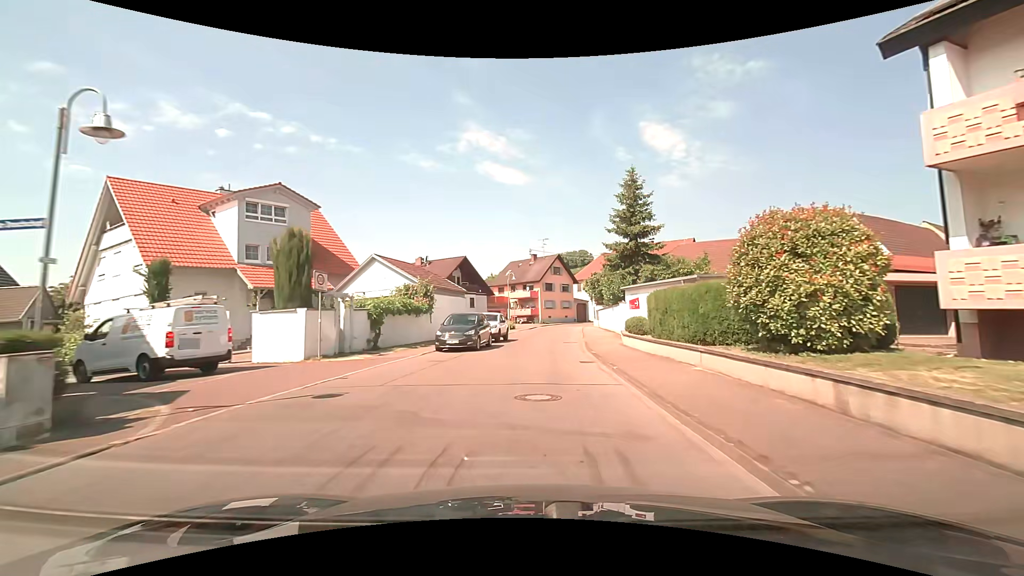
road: tertiary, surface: asphalt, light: Day
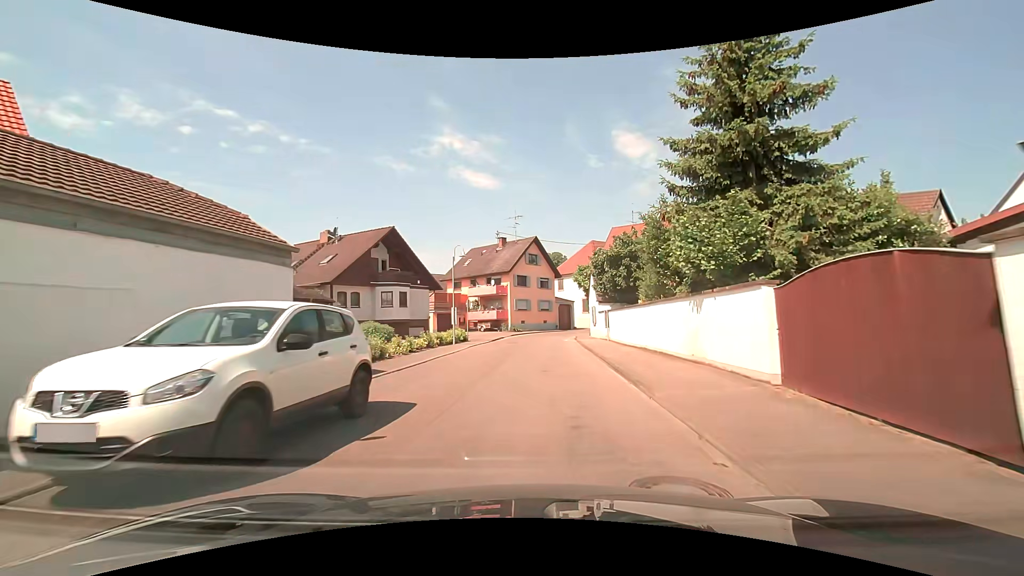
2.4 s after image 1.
(+0.7, +21.9) m; +3°
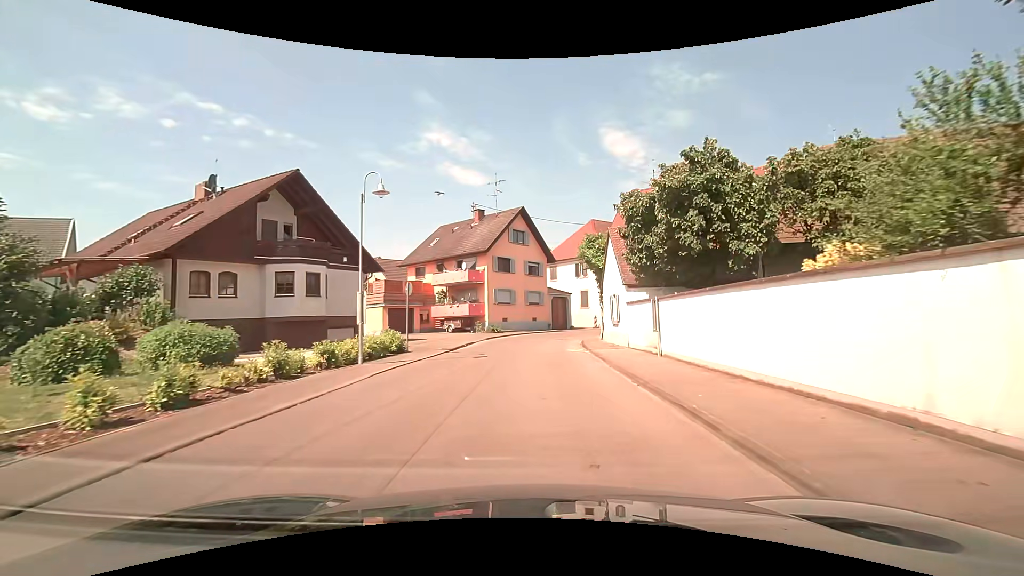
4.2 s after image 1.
(+0.3, +14.3) m; +2°
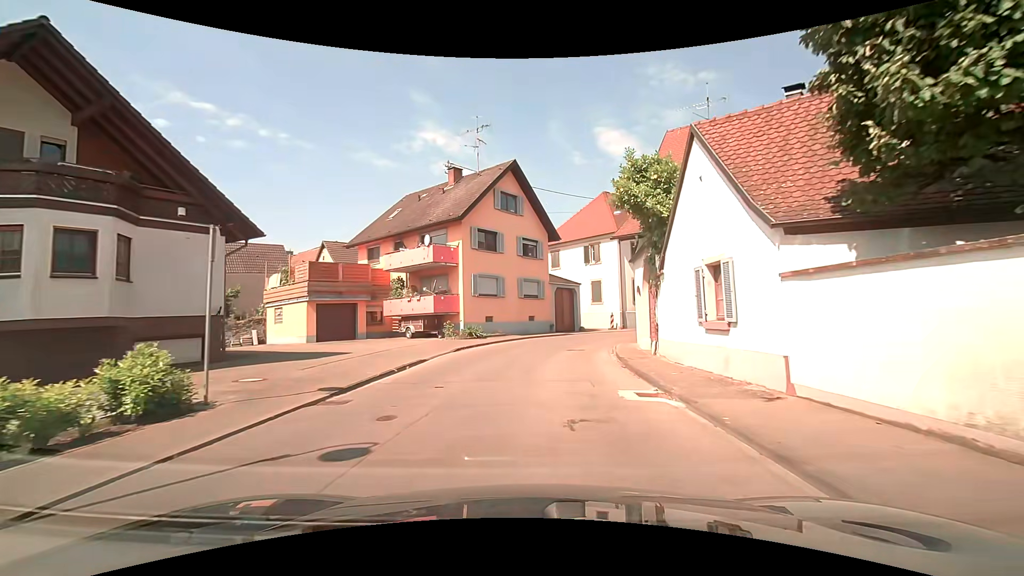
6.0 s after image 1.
(+0.1, +13.1) m; 0°
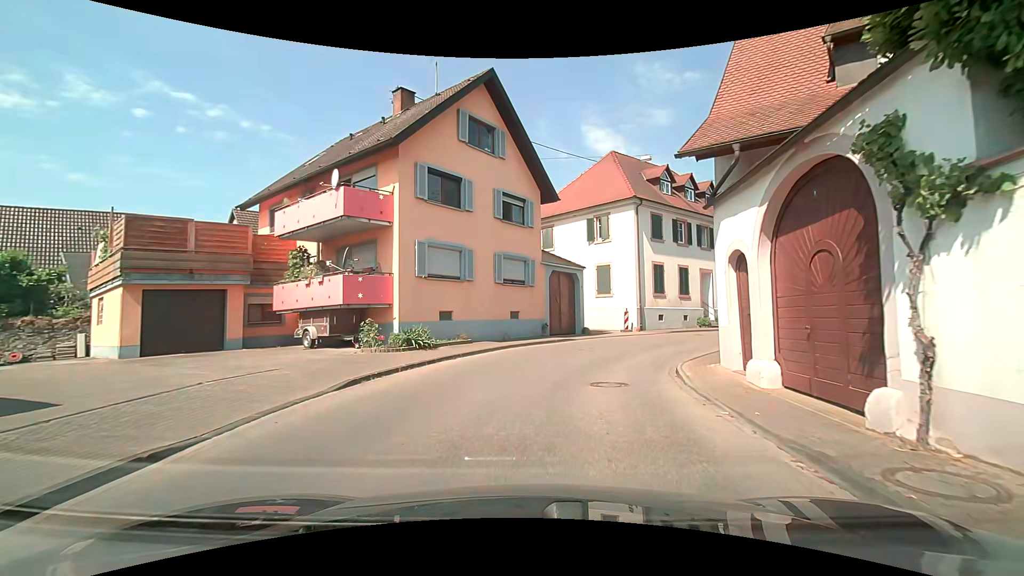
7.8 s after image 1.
(+0.1, +11.4) m; +2°
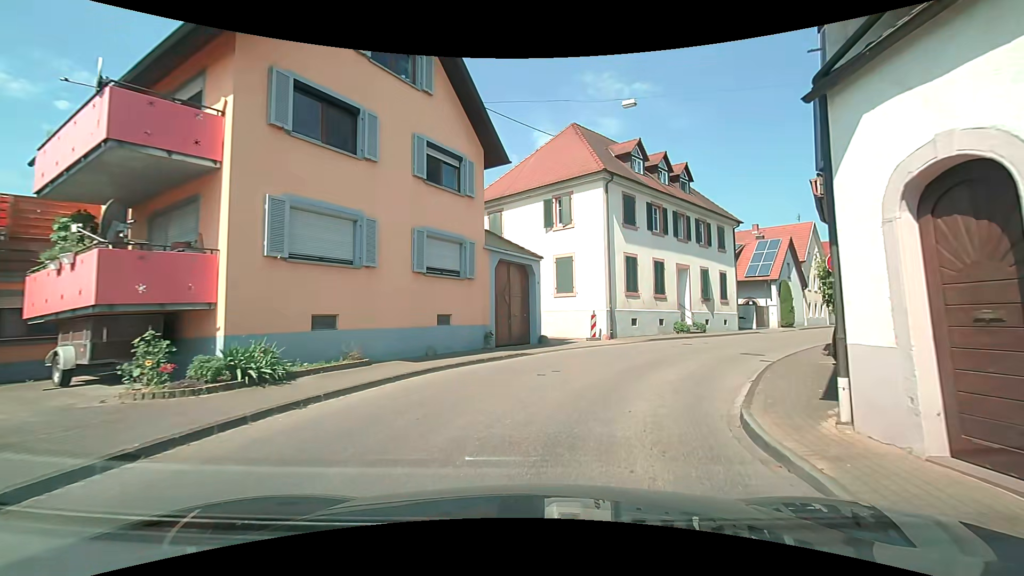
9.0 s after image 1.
(+0.3, +6.7) m; +6°
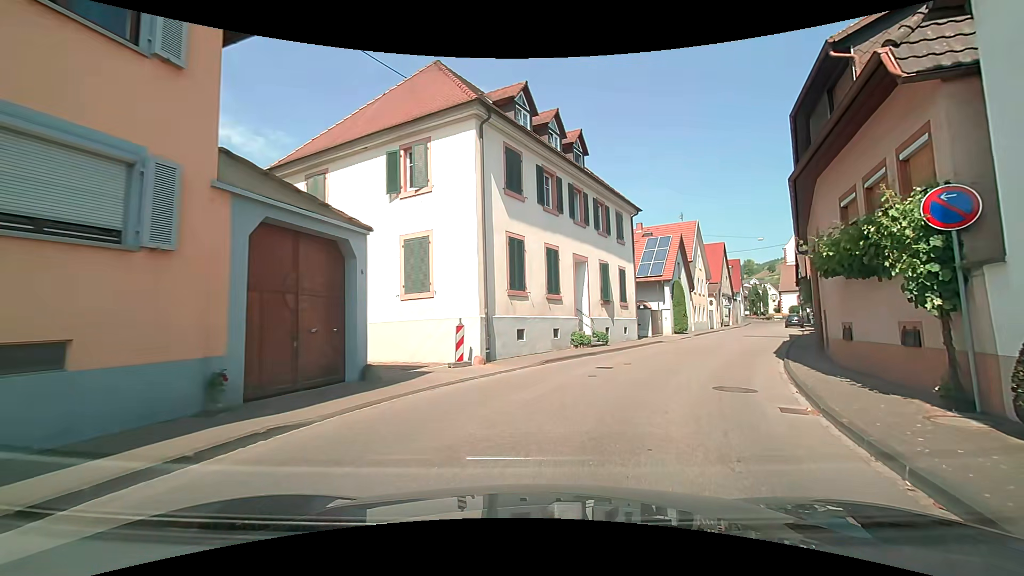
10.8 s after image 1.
(+0.9, +8.8) m; +12°
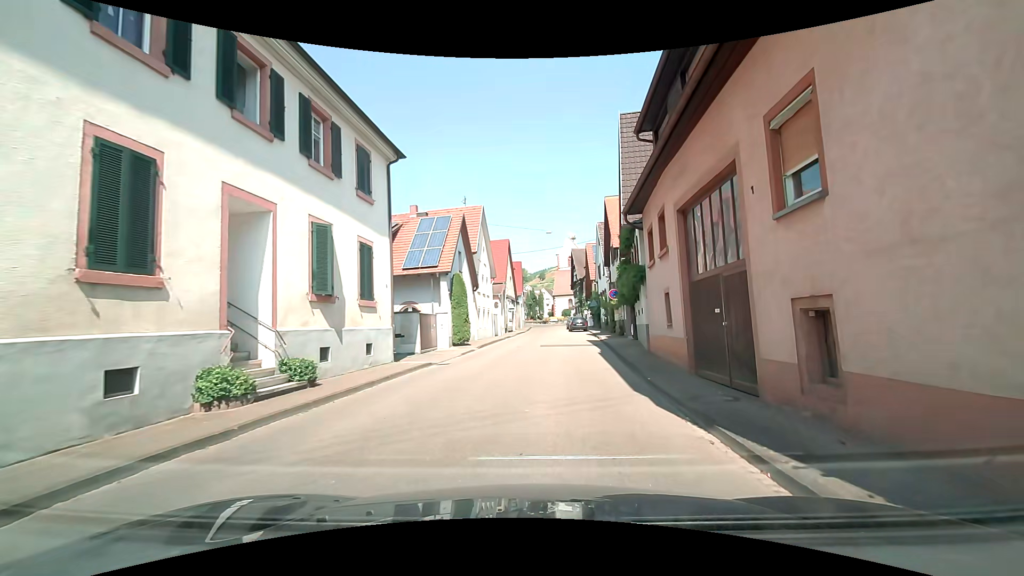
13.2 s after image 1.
(+2.9, +11.4) m; +22°
